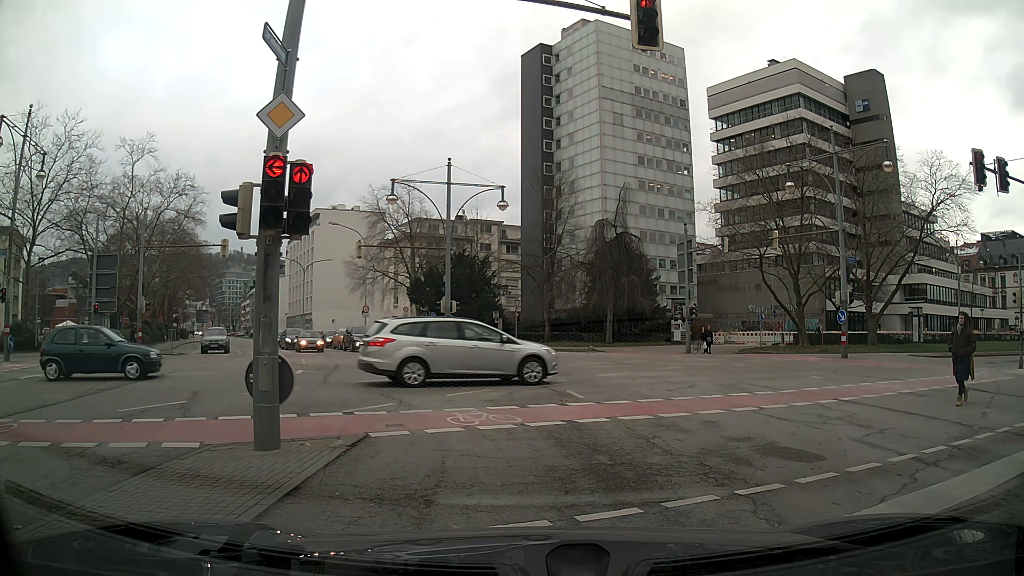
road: secondary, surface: asphalt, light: Day
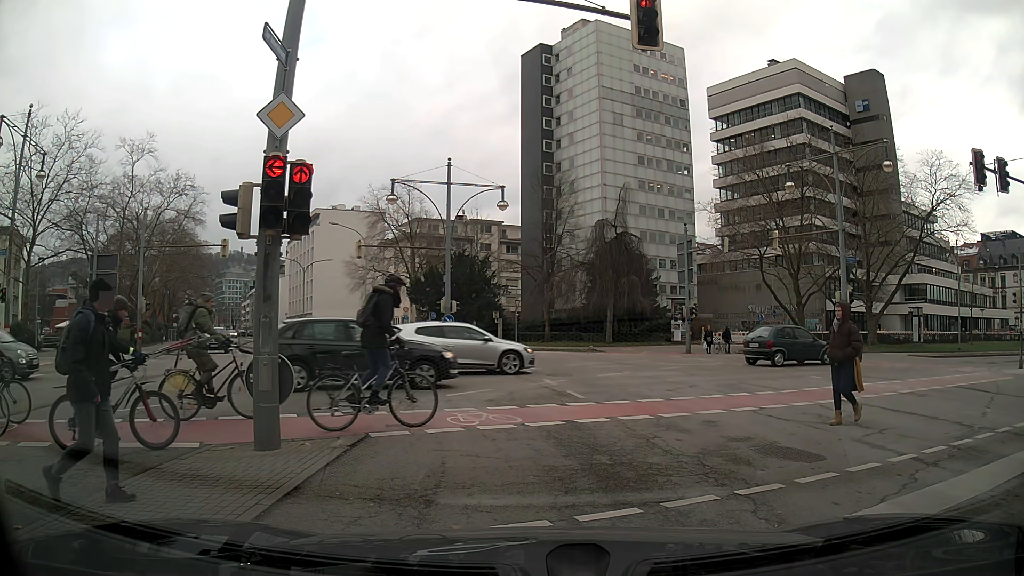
(0.0, 0.0) m; 0°
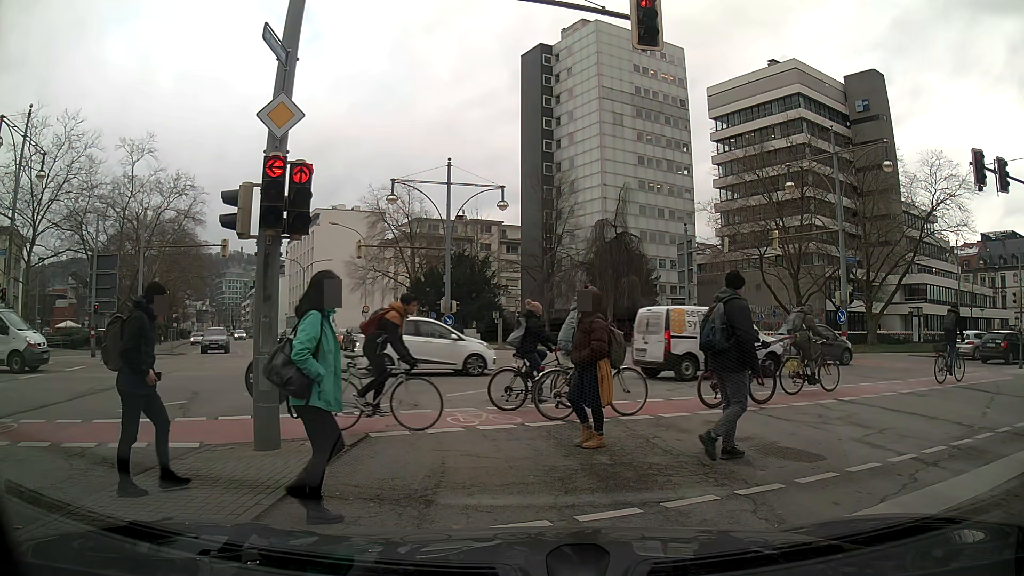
(0.0, 0.0) m; 0°
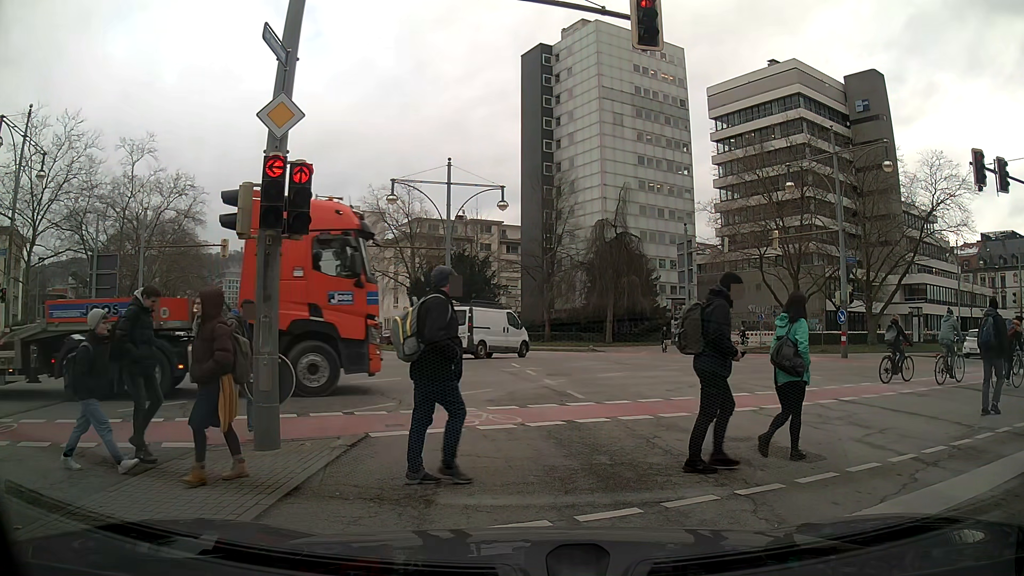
(0.0, 0.0) m; 0°
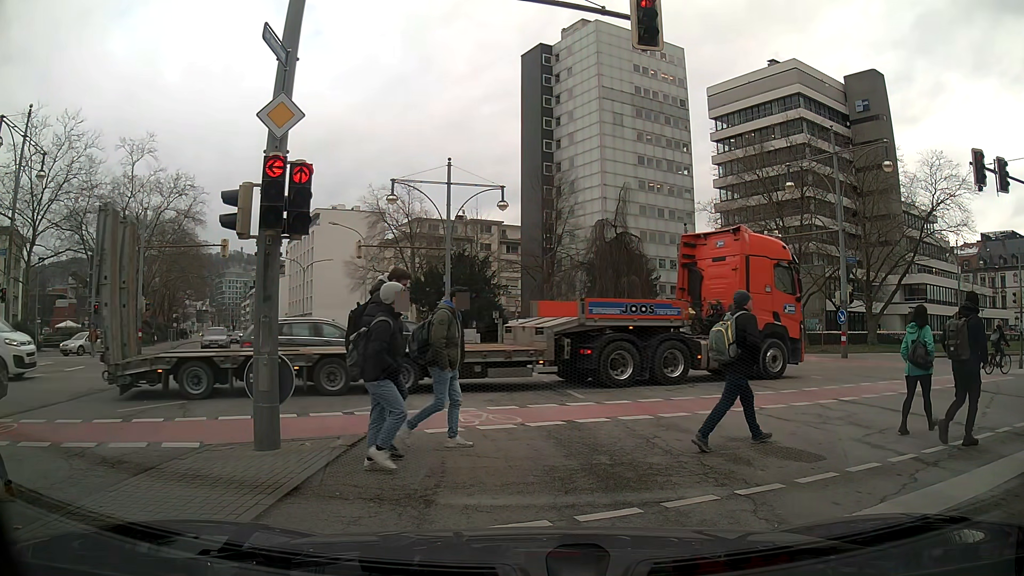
(0.0, 0.0) m; 0°
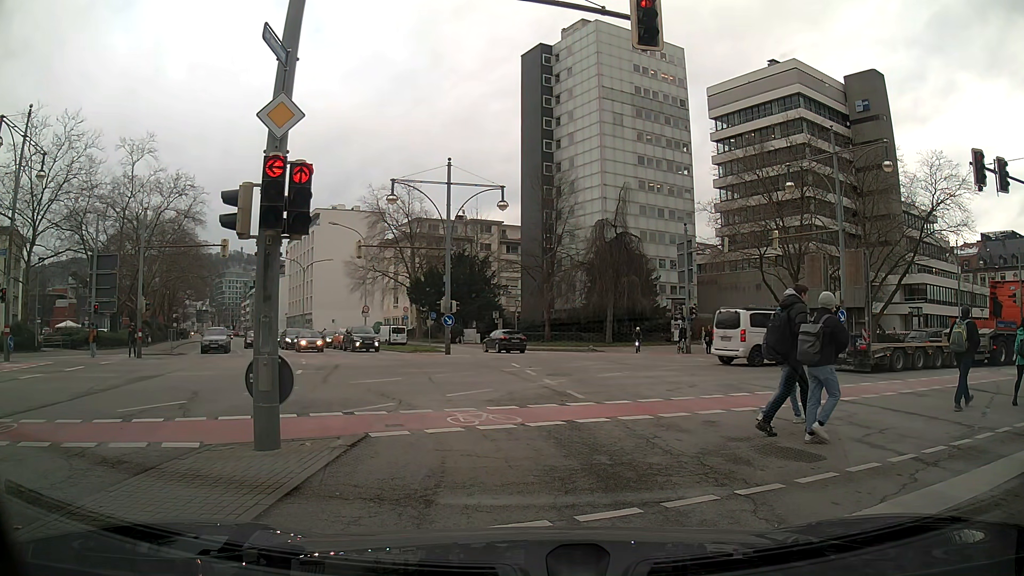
(0.0, 0.0) m; 0°
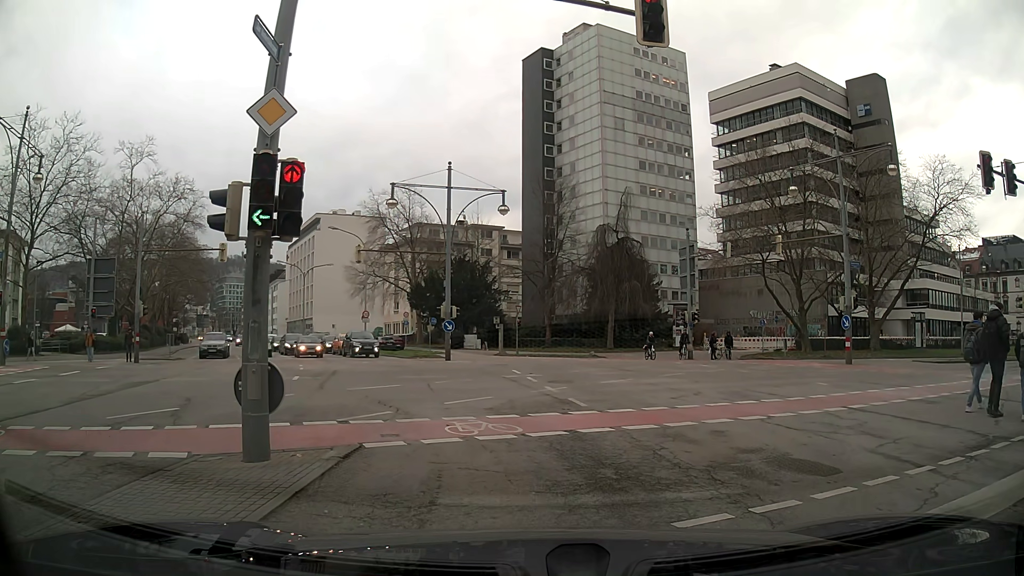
(0.0, +0.4) m; 0°
